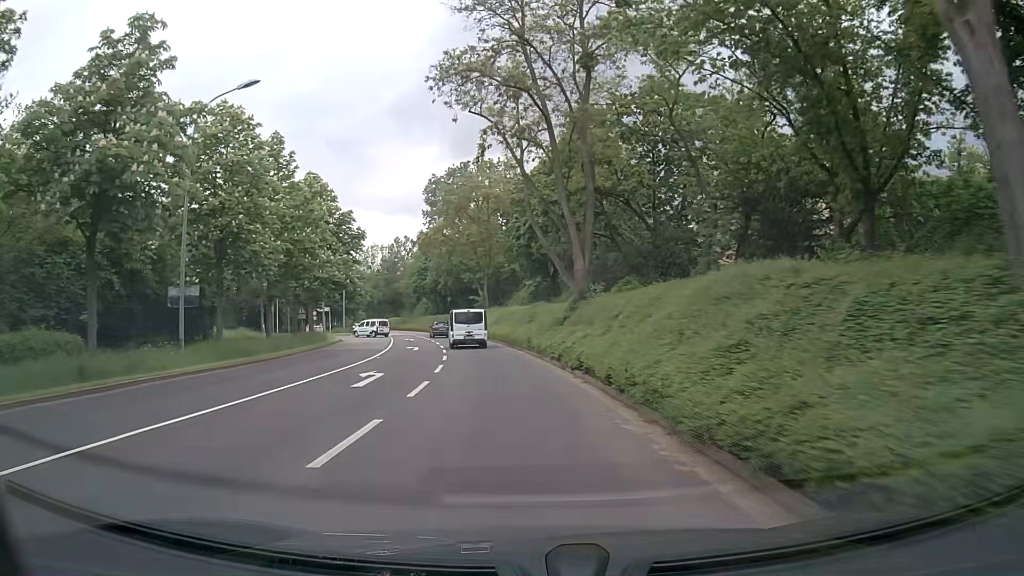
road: tertiary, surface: asphalt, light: Day
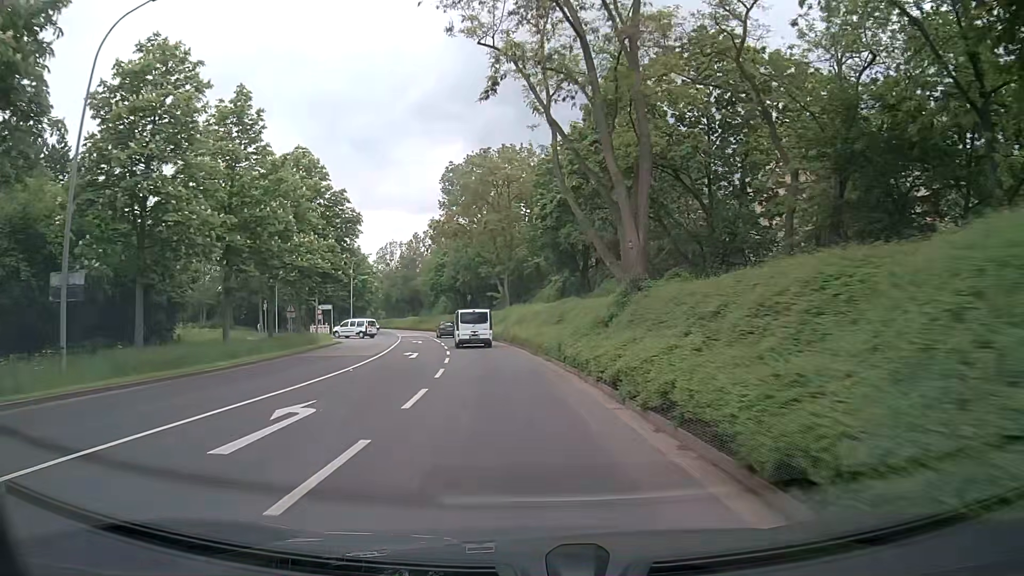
(-0.1, +7.6) m; -2°
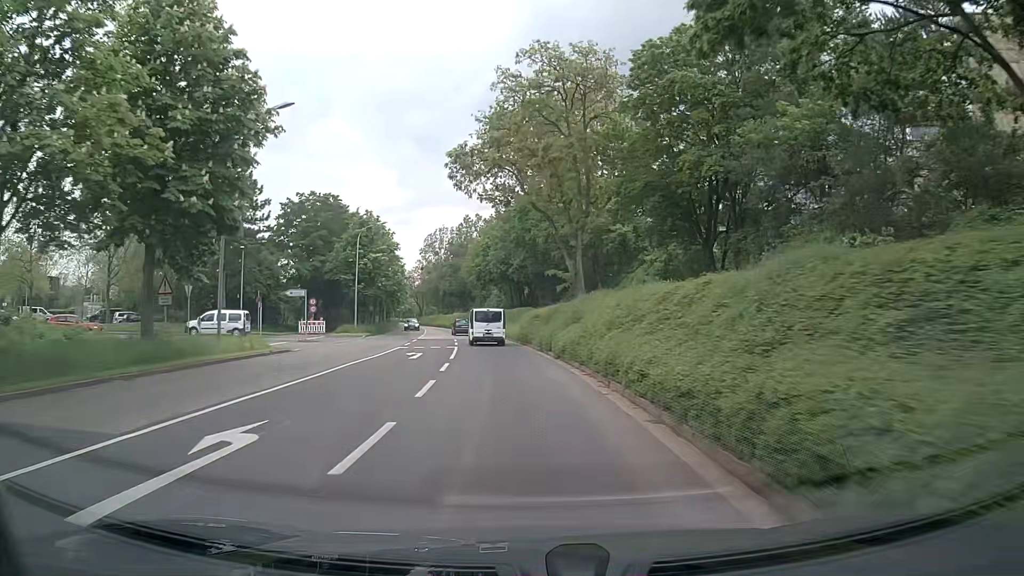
(-1.3, +22.9) m; -5°
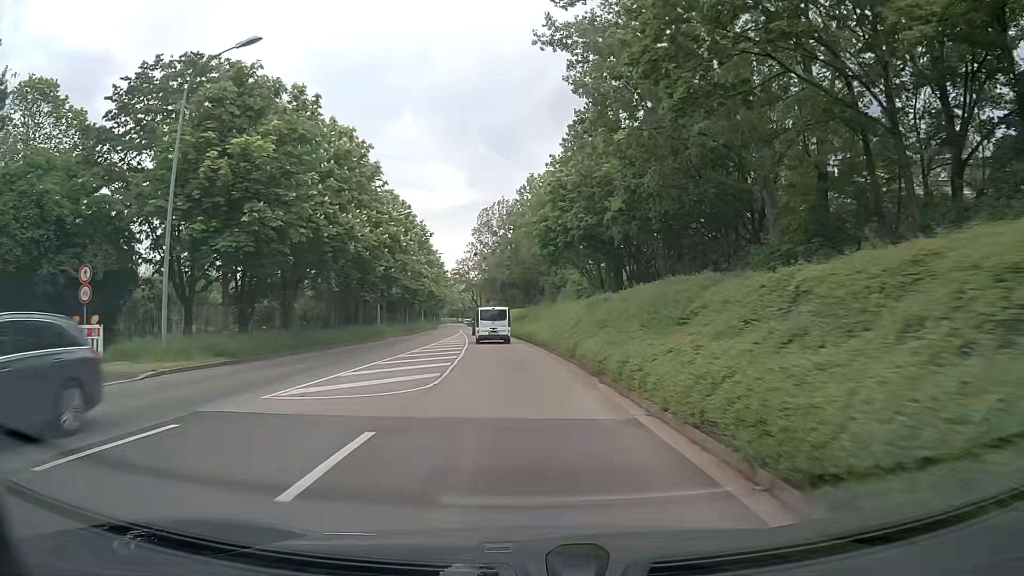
(-2.2, +38.6) m; -7°
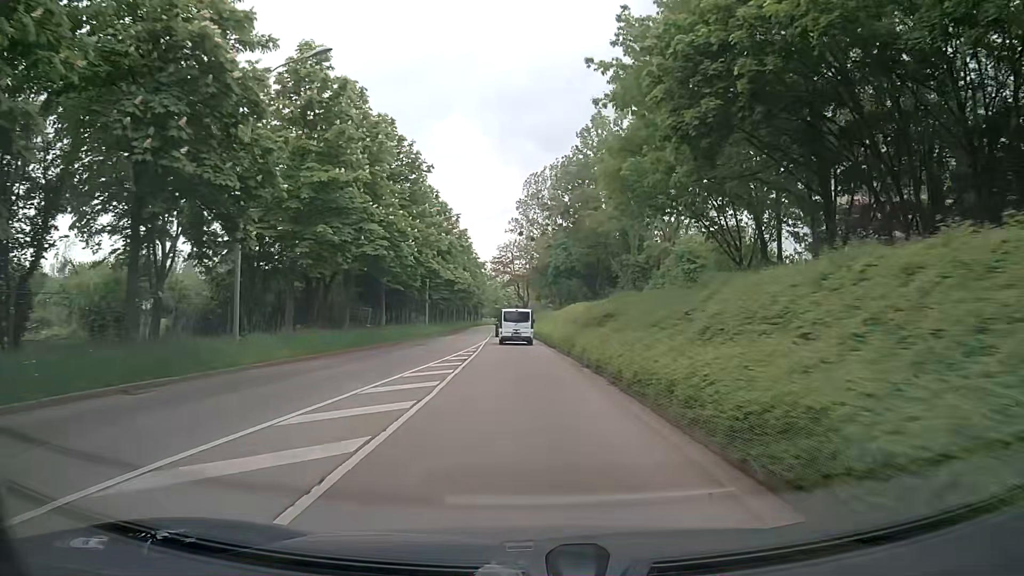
(-1.0, +31.2) m; -4°
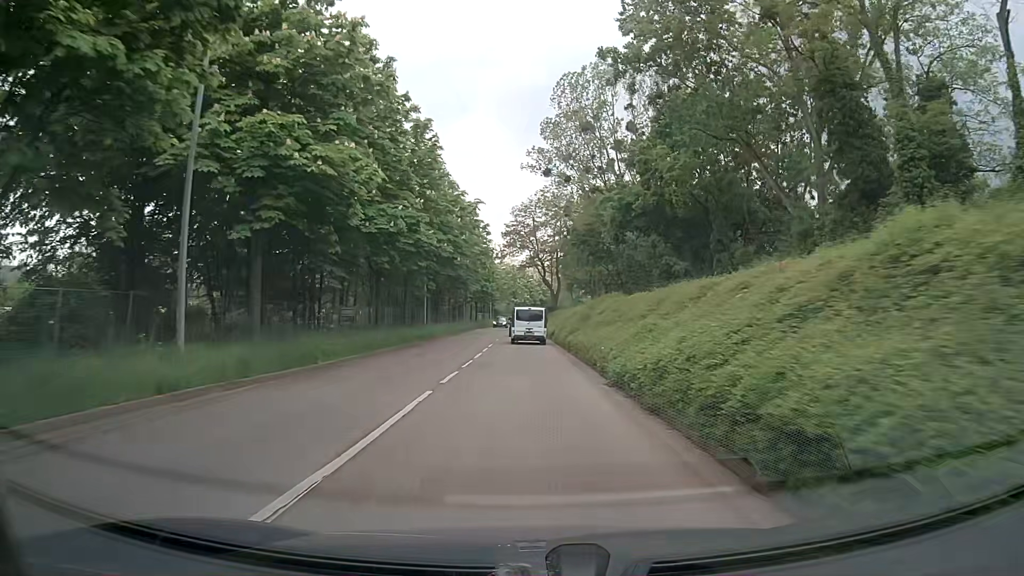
(-1.0, +39.2) m; -3°
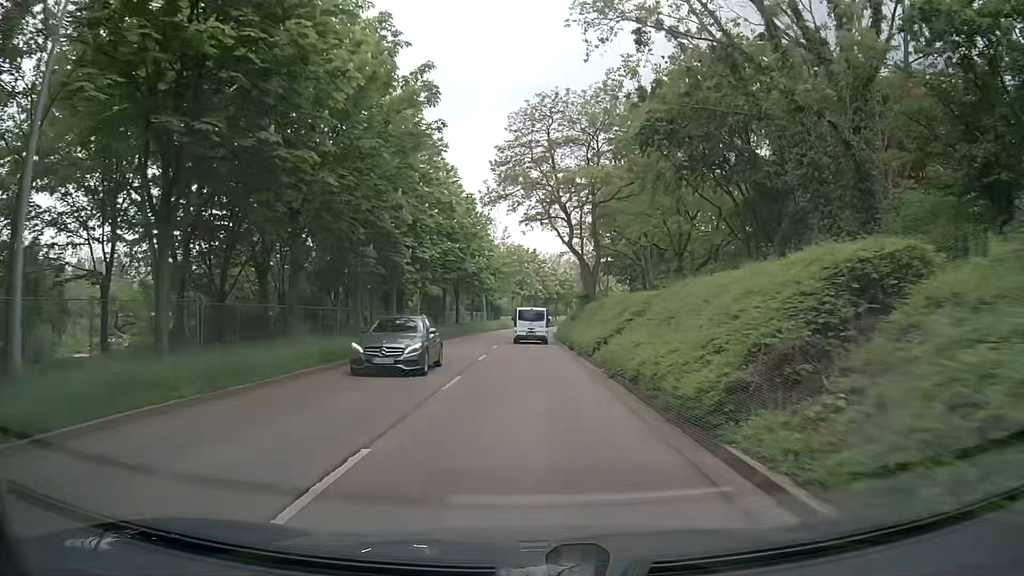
(0.0, +36.9) m; 0°
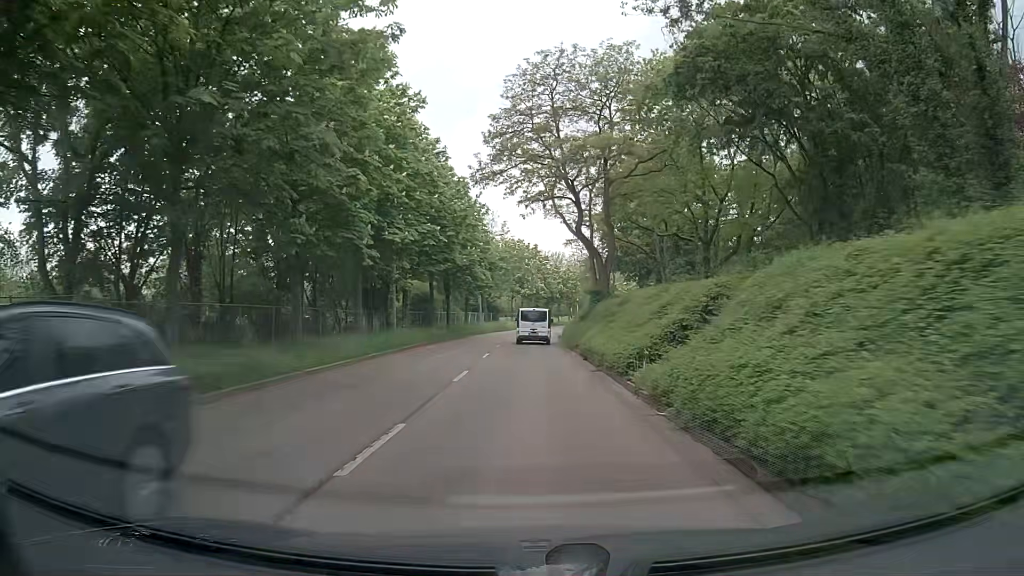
(0.0, +7.2) m; +1°
(0, +10) (0, +20) (0, +30) (0, +40) (0, +50) (+1, +60) (+1, +70) (+3, +80) (+4, +90) (+6, +100) m
